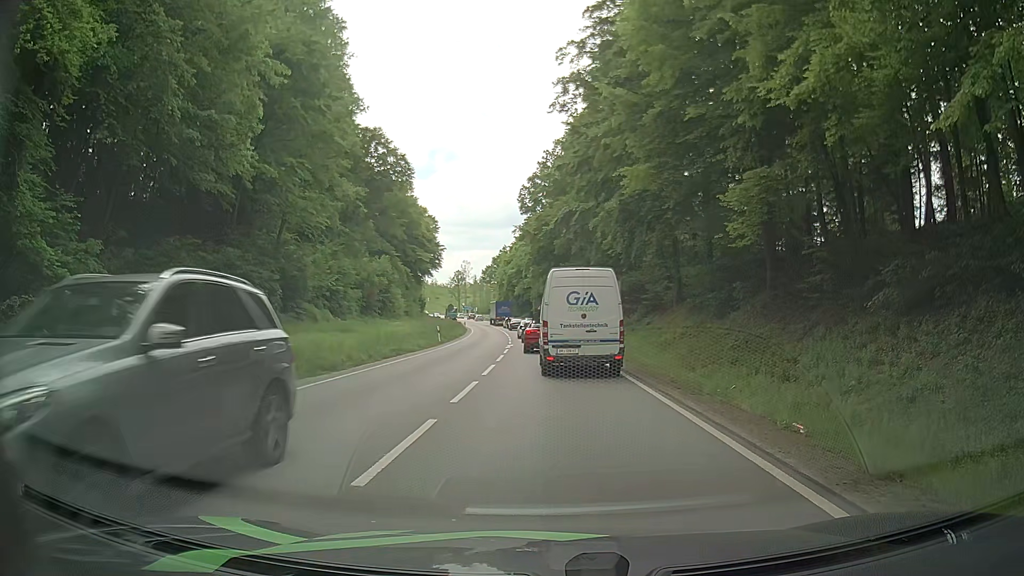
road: primary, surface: asphalt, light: Day
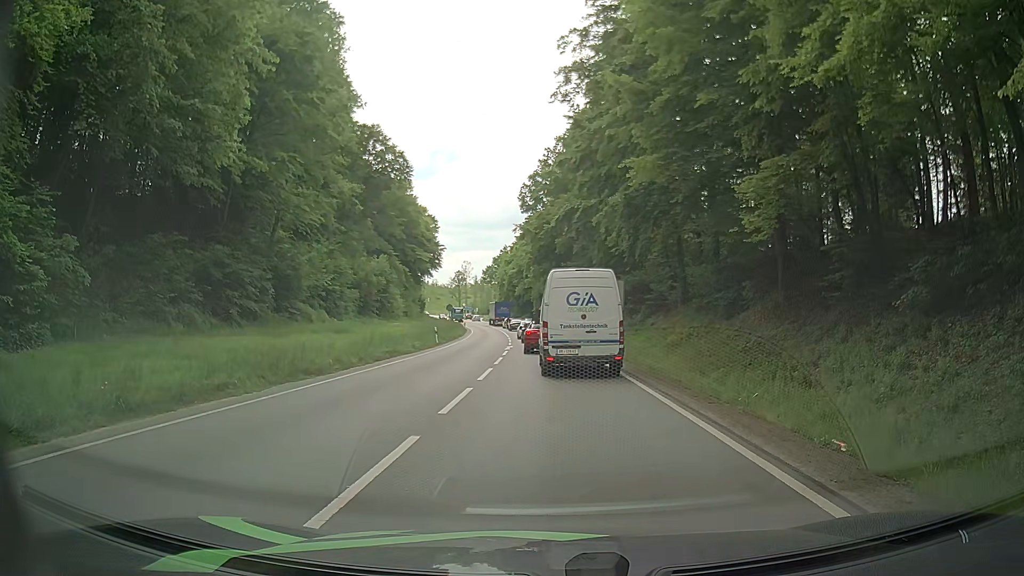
(0.0, +1.4) m; +1°
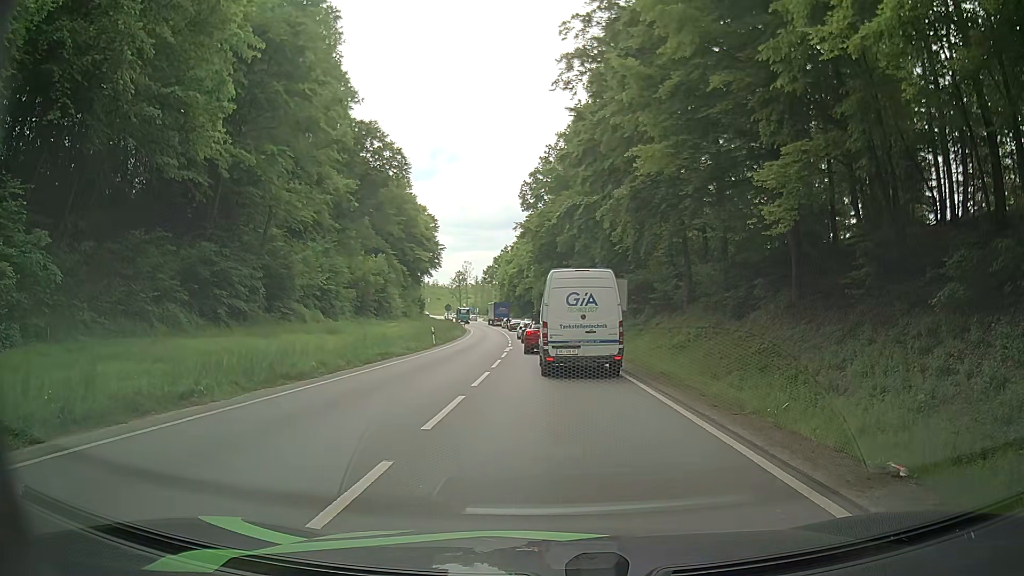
(0.0, +1.5) m; +1°
